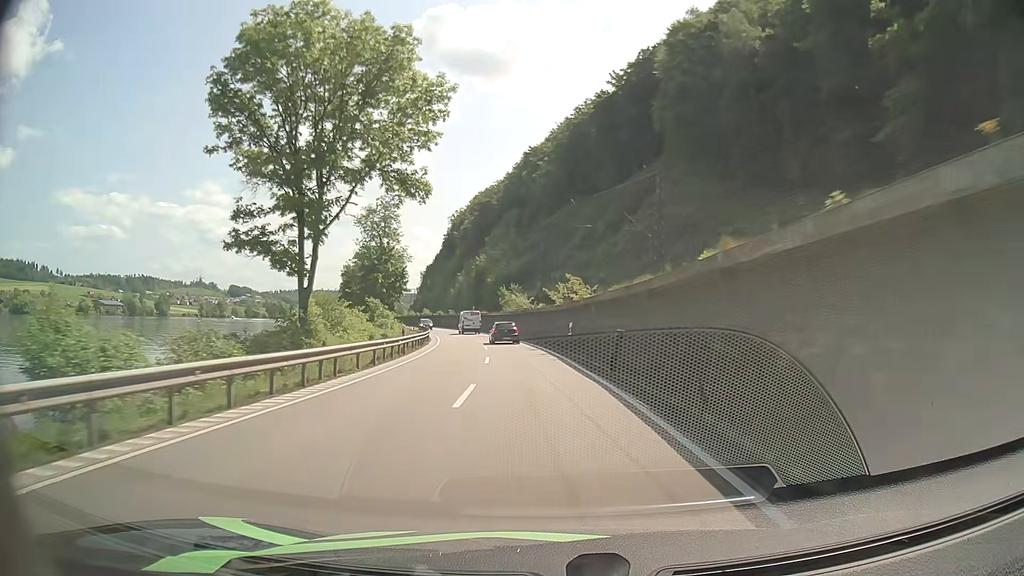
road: primary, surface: asphalt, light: Day
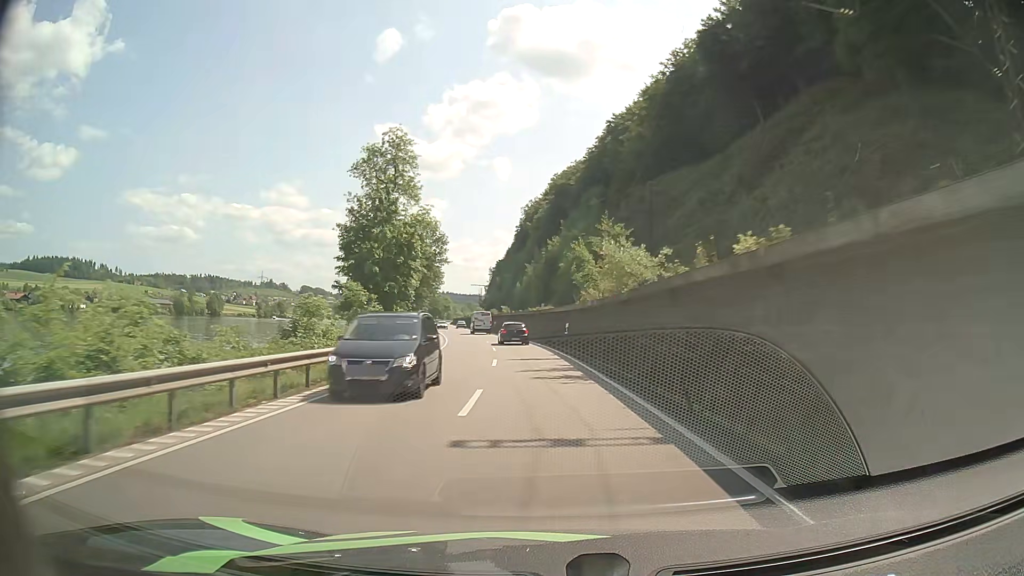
(-2.1, +37.1) m; -6°
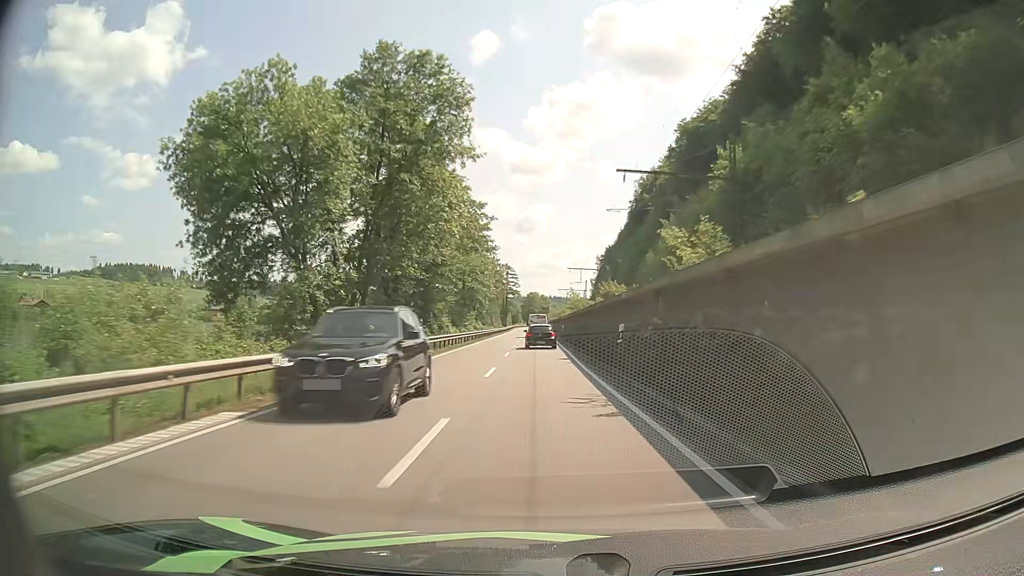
(-5.9, +64.0) m; -10°
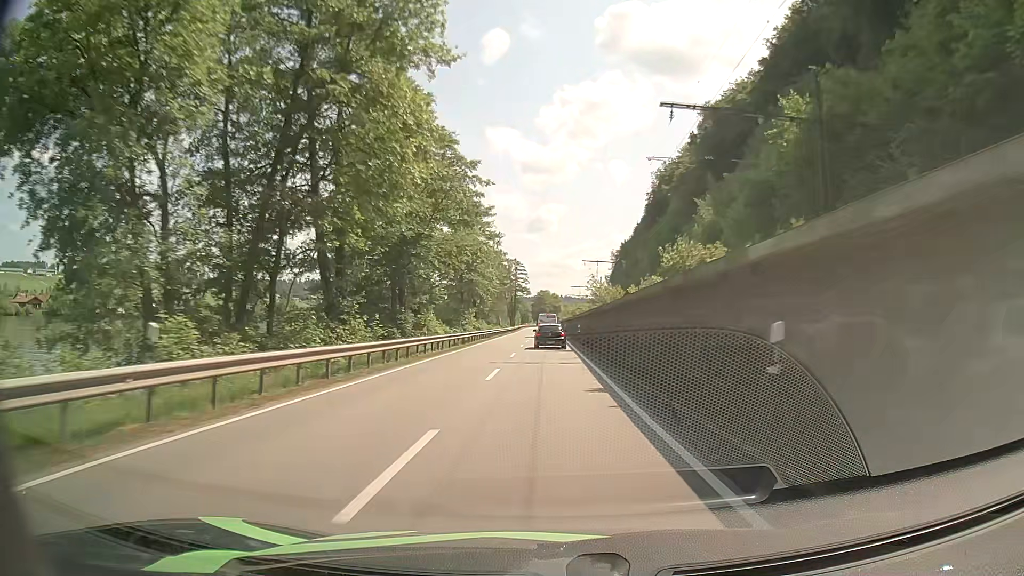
(-0.1, +13.1) m; -1°
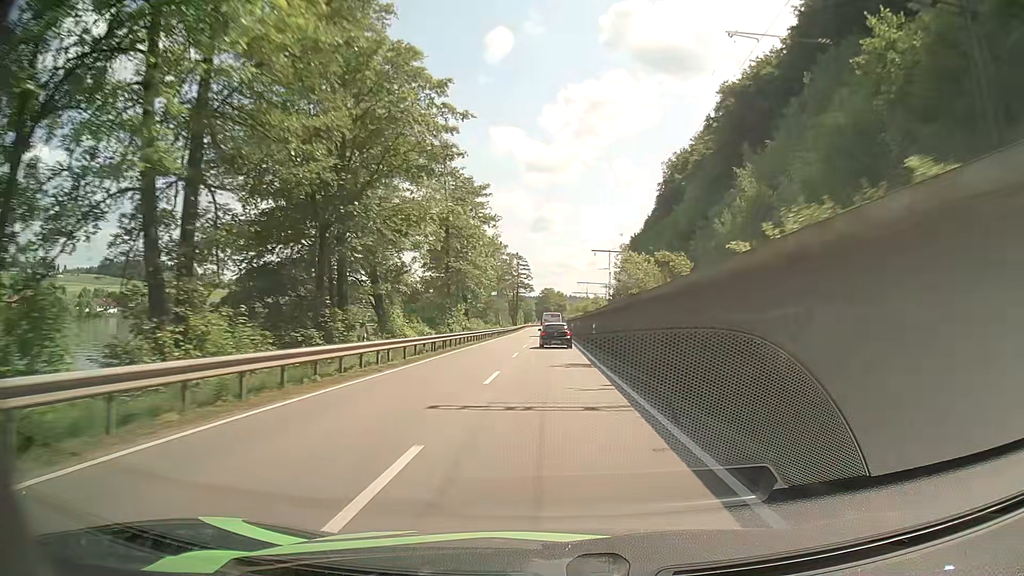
(0.0, +13.1) m; 0°
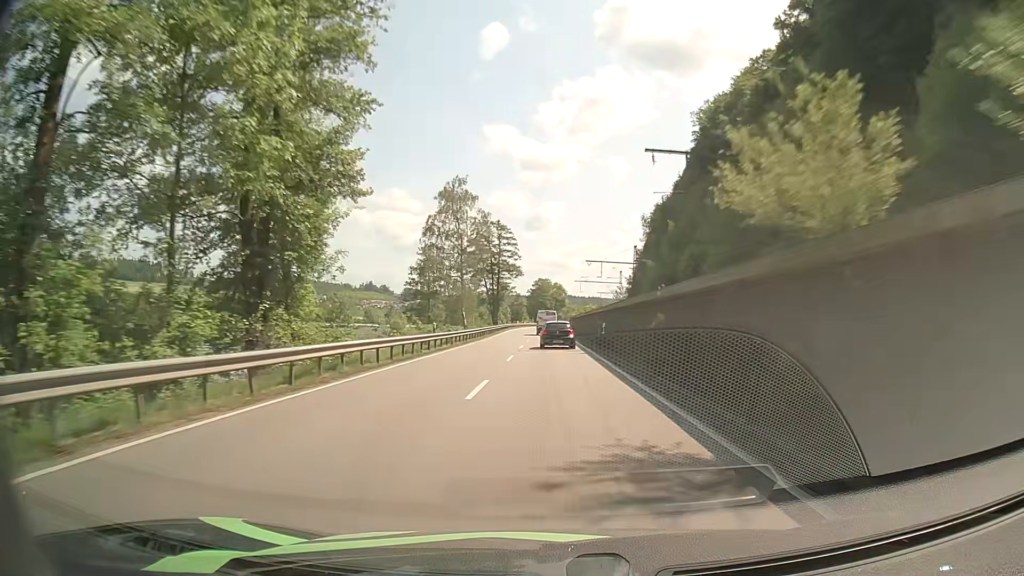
(+0.1, +51.0) m; +1°
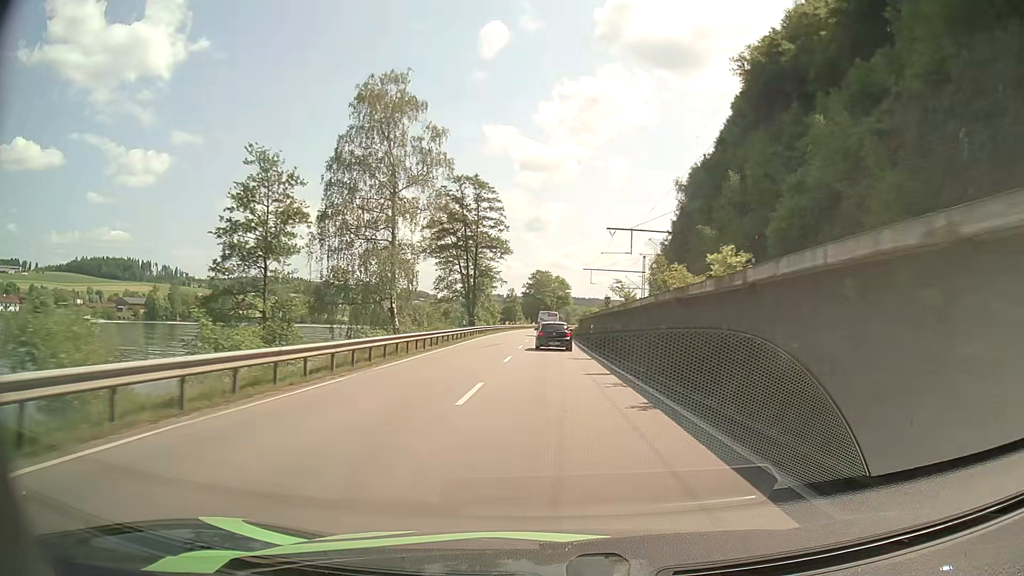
(-0.2, +36.5) m; 0°
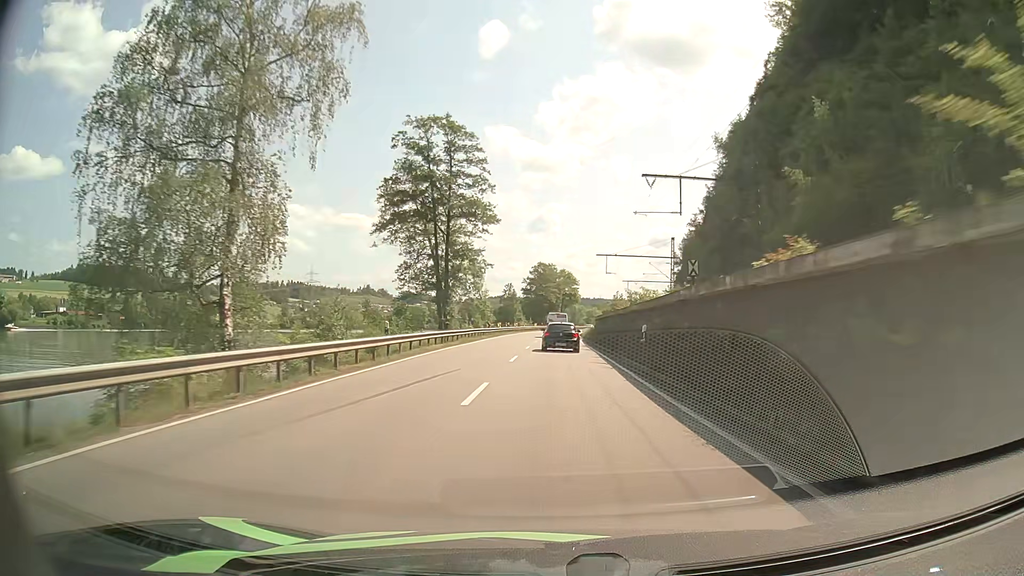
(-0.2, +24.0) m; -1°
(0, +10) (0, +20) (0, +30) (0, +40) (0, +50) (+1, +60) (+1, +70) (+1, +80) (+2, +90) (+2, +100) m
